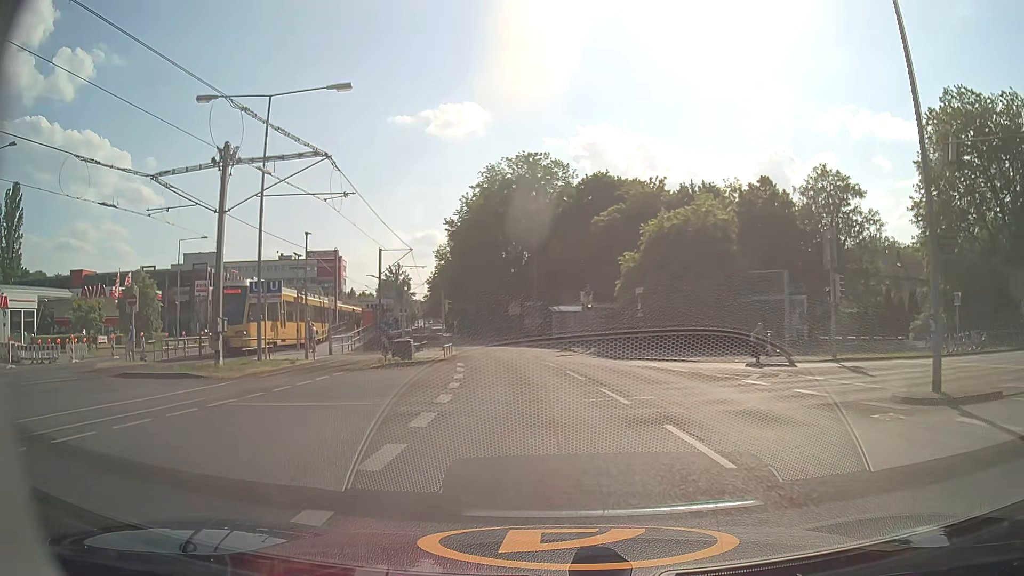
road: secondary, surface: asphalt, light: Day
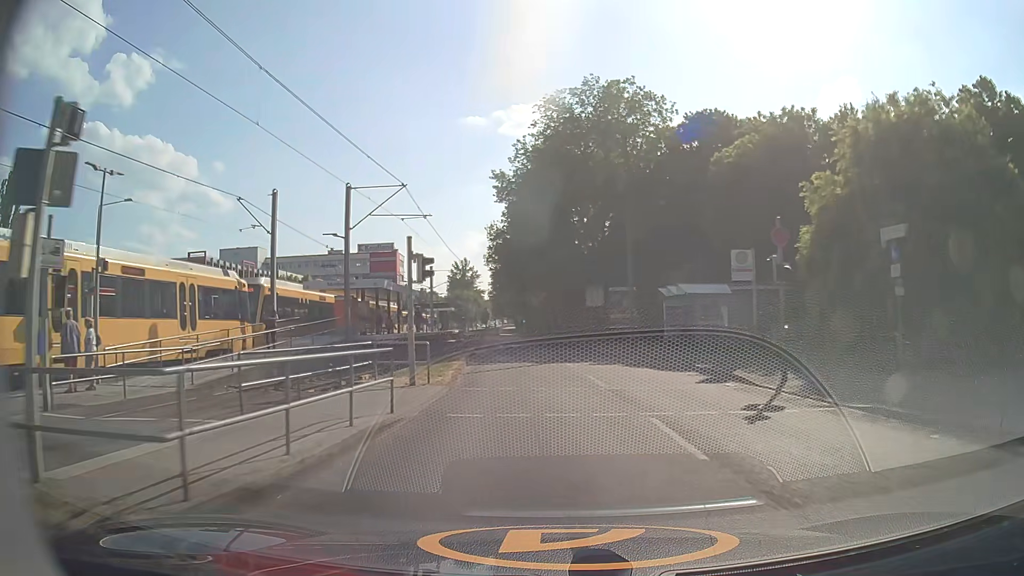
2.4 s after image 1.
(-1.2, +24.3) m; -6°
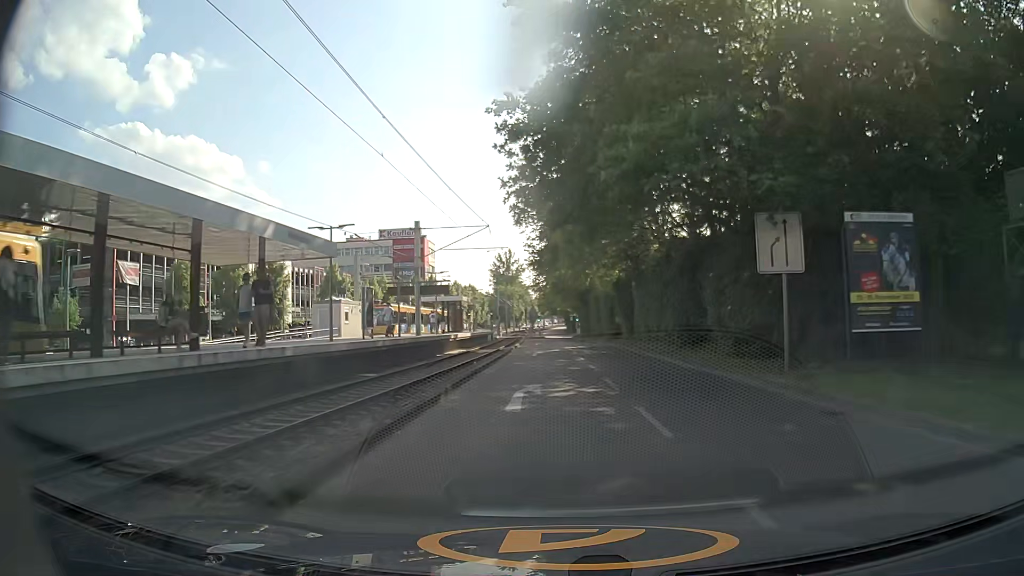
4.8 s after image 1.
(-1.6, +31.2) m; -4°
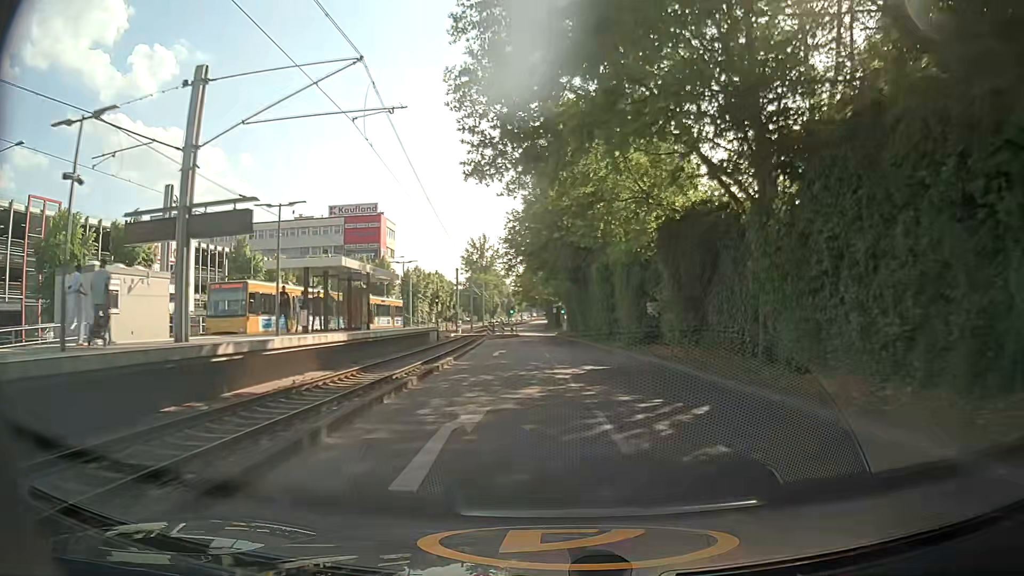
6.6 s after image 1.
(+0.1, +25.3) m; +2°
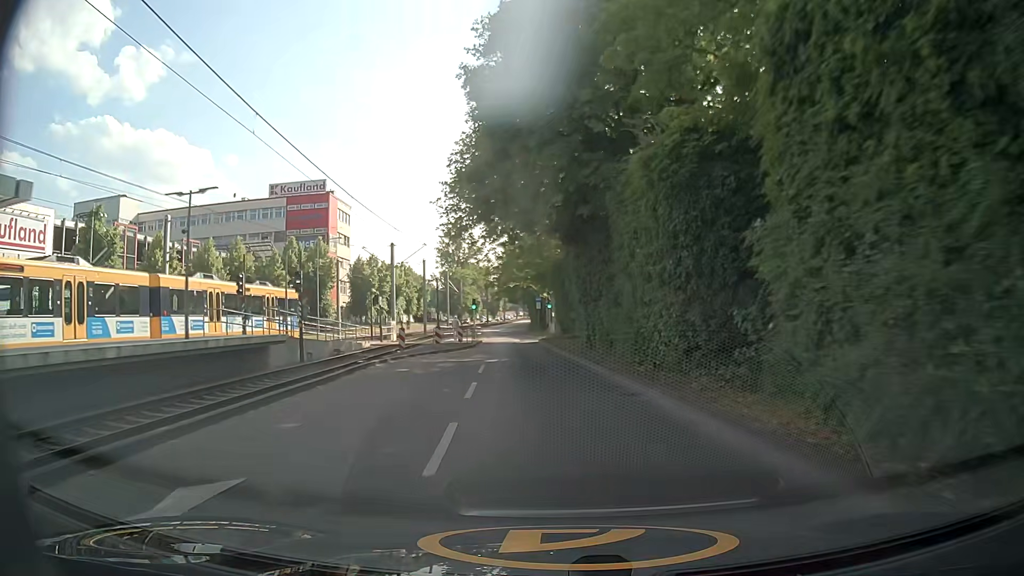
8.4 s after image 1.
(+0.5, +25.0) m; +2°
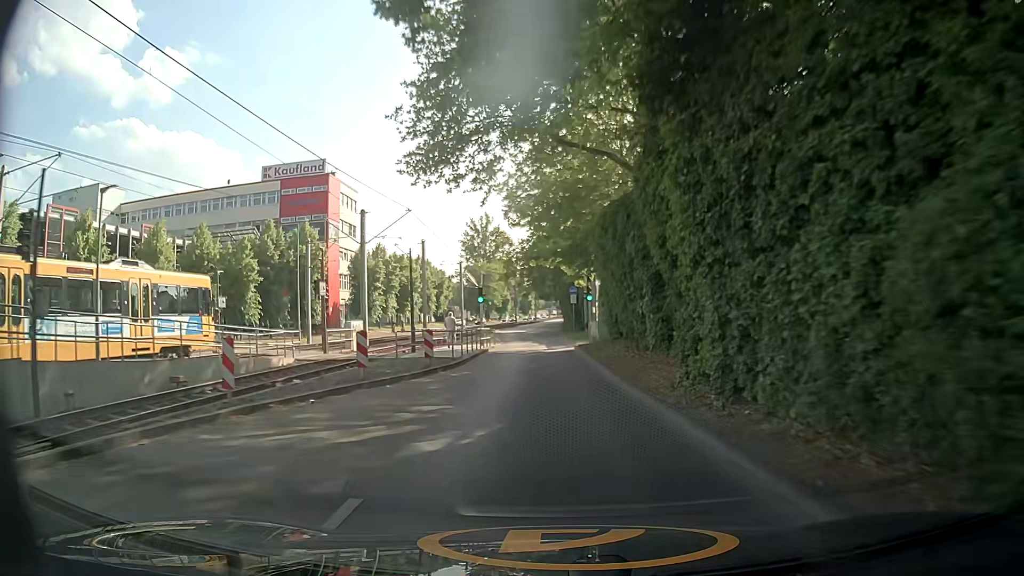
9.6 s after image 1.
(-0.6, +16.0) m; -4°
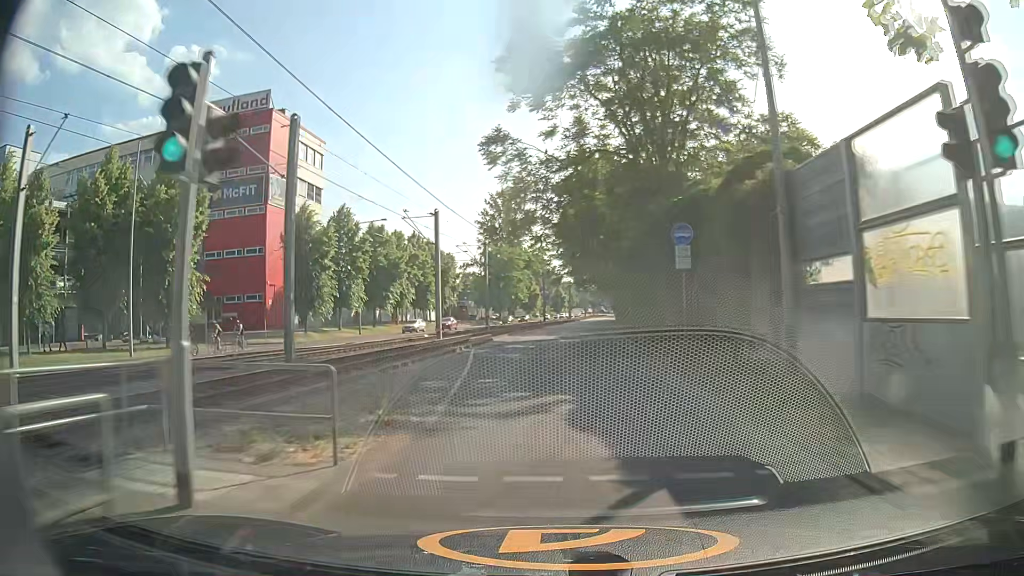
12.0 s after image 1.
(-0.7, +32.6) m; -3°
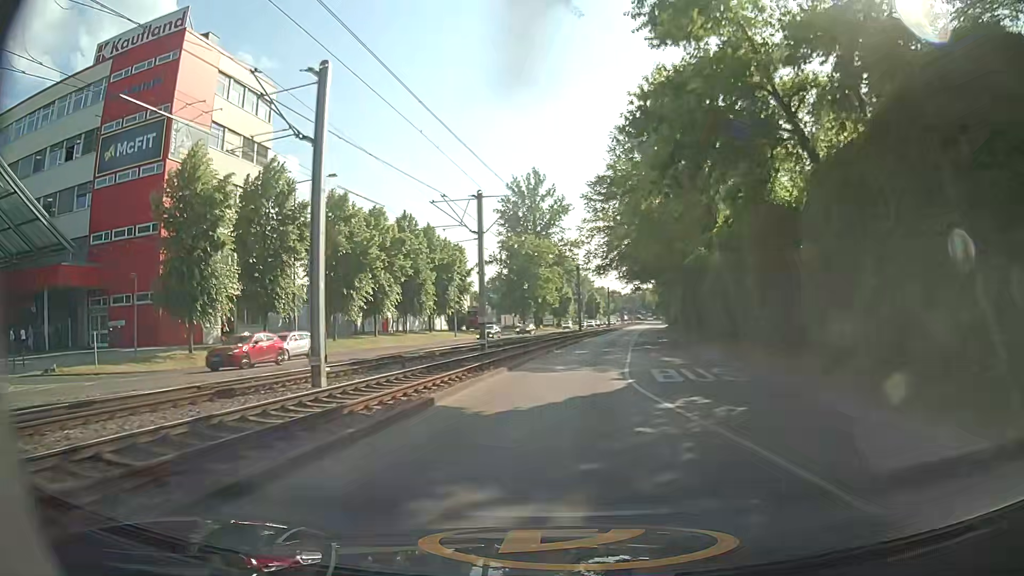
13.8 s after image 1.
(-0.3, +24.7) m; -2°
(0, +10) (+1, +20) (+2, +30) (+3, +40) (+5, +50) (+6, +60) (+8, +69) (+9, +79) (+11, +89) (+13, +99) m
